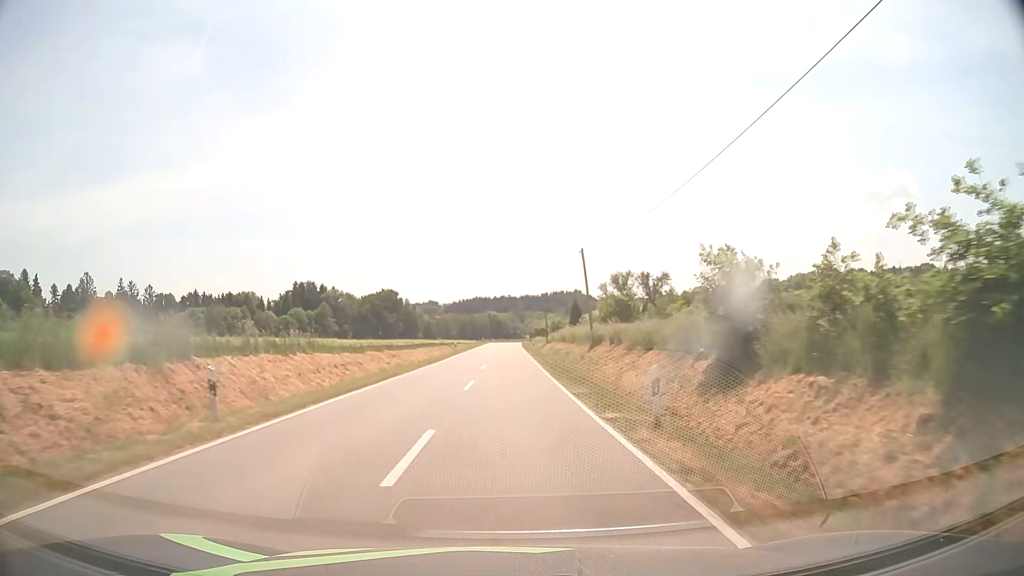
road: tertiary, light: Day
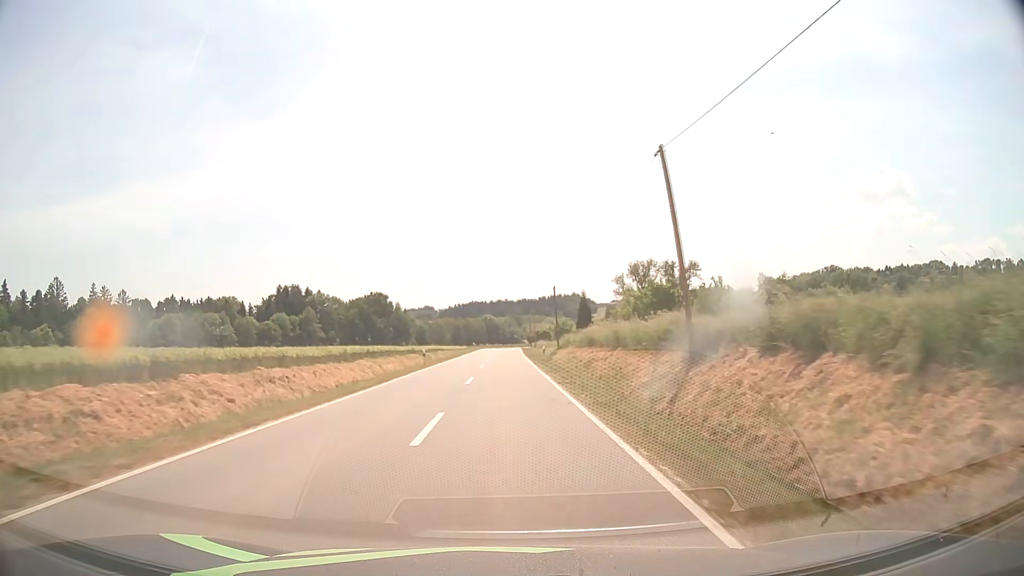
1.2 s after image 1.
(0.0, +21.4) m; 0°
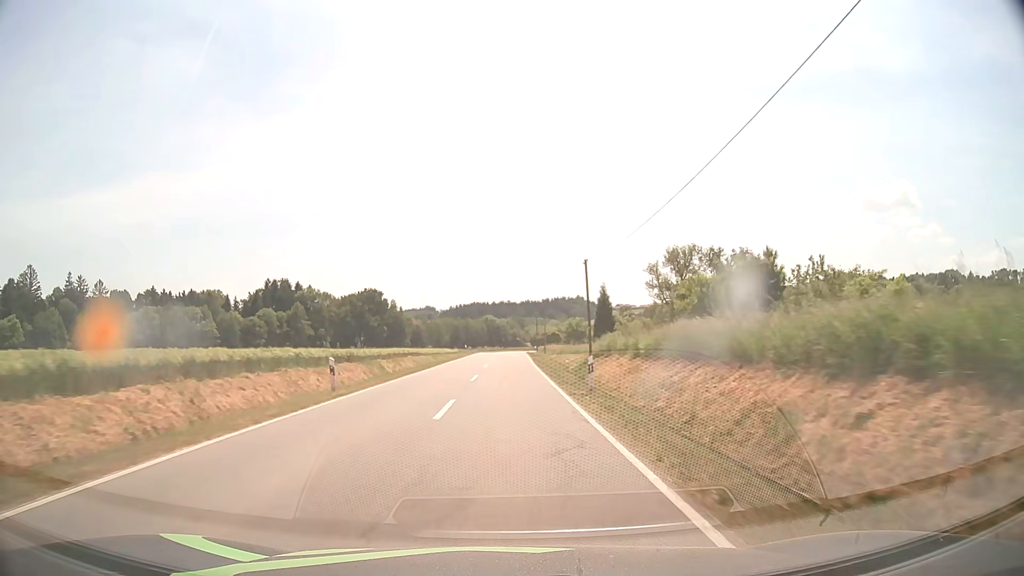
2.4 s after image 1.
(-0.1, +21.4) m; 0°
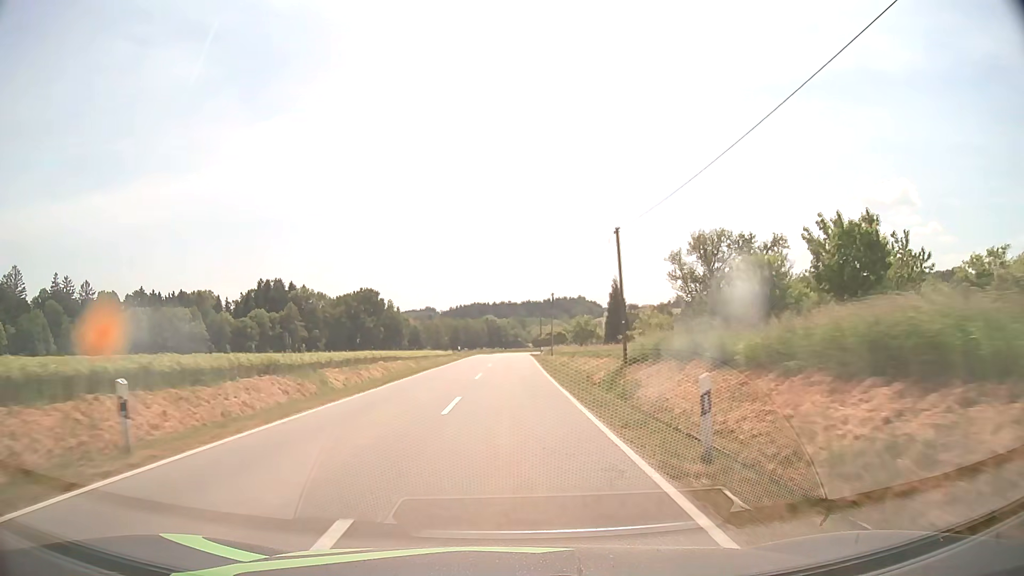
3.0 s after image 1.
(0.0, +10.7) m; 0°
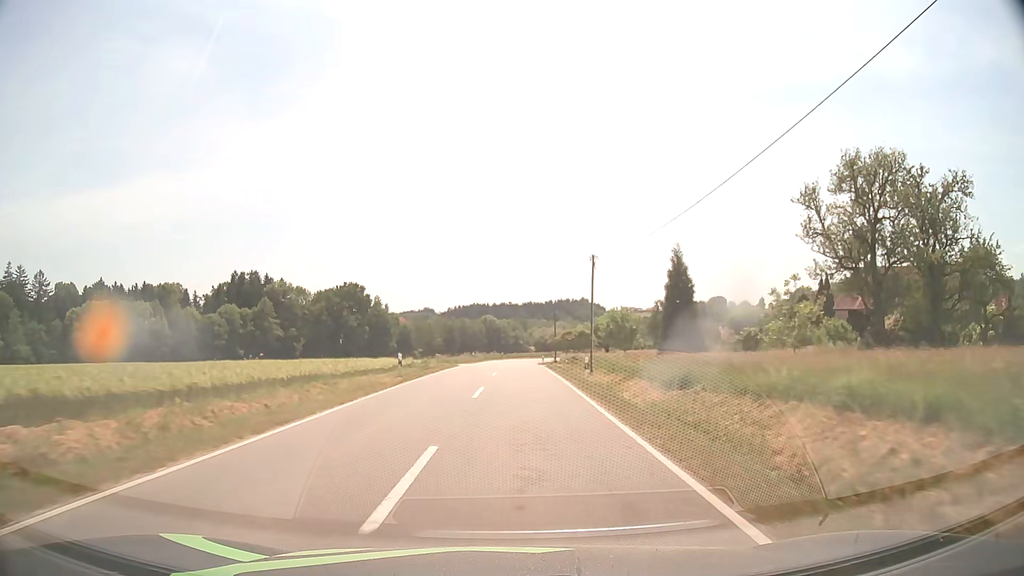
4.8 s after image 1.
(0.0, +32.3) m; 0°
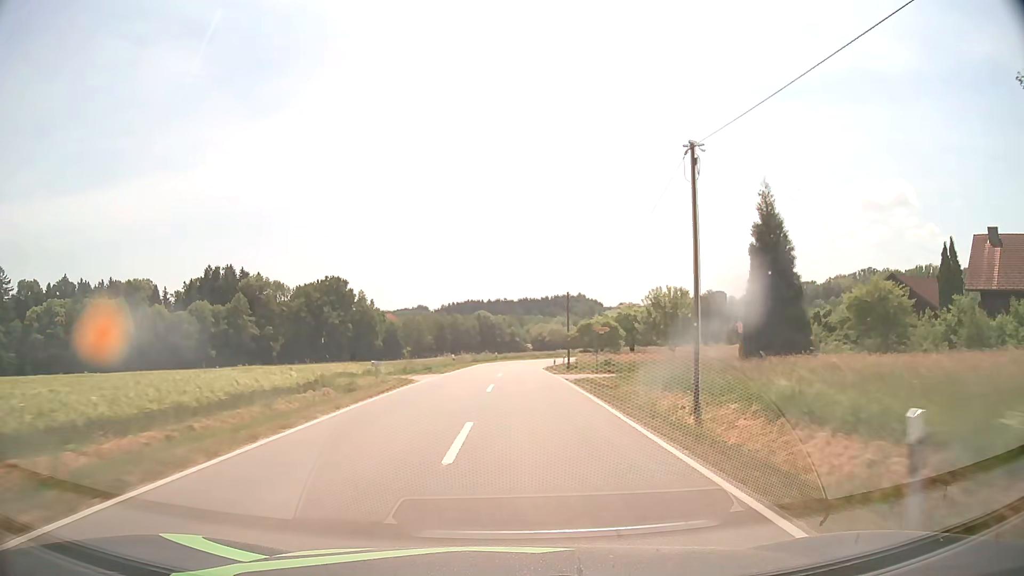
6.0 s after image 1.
(0.0, +21.5) m; 0°
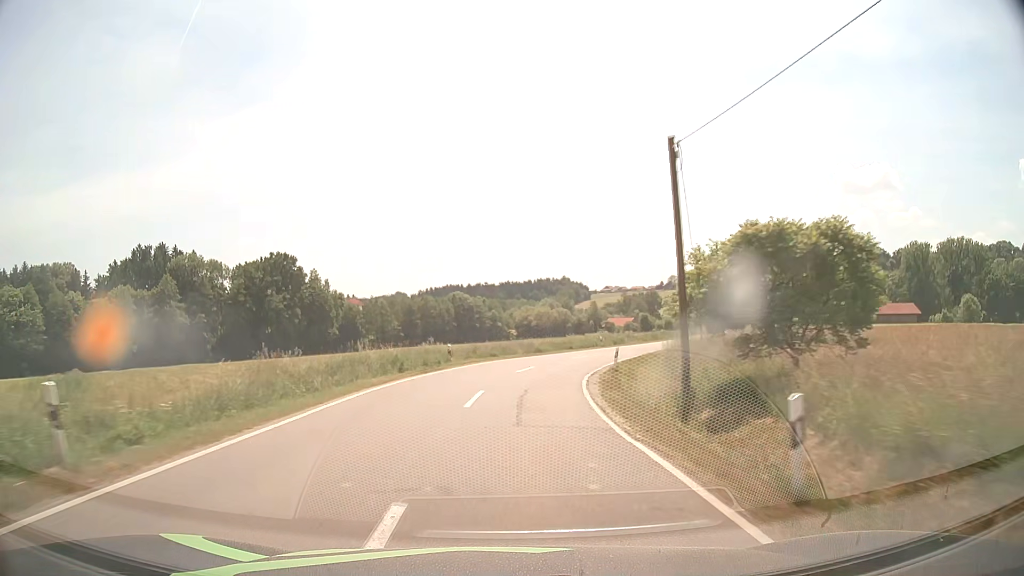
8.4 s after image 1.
(+0.6, +41.7) m; +2°
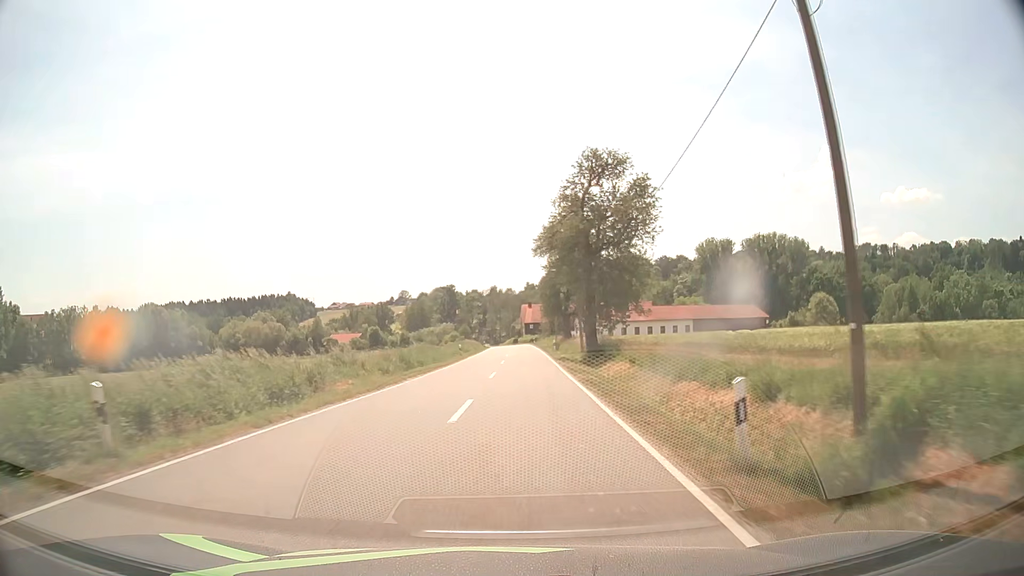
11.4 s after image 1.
(+9.2, +49.1) m; +23°
(0, +10) (0, +20) (+1, +30) (+1, +40) (+1, +50) (+1, +60) (+1, +70) (+1, +80) (+2, +90) (+1, +100) m
